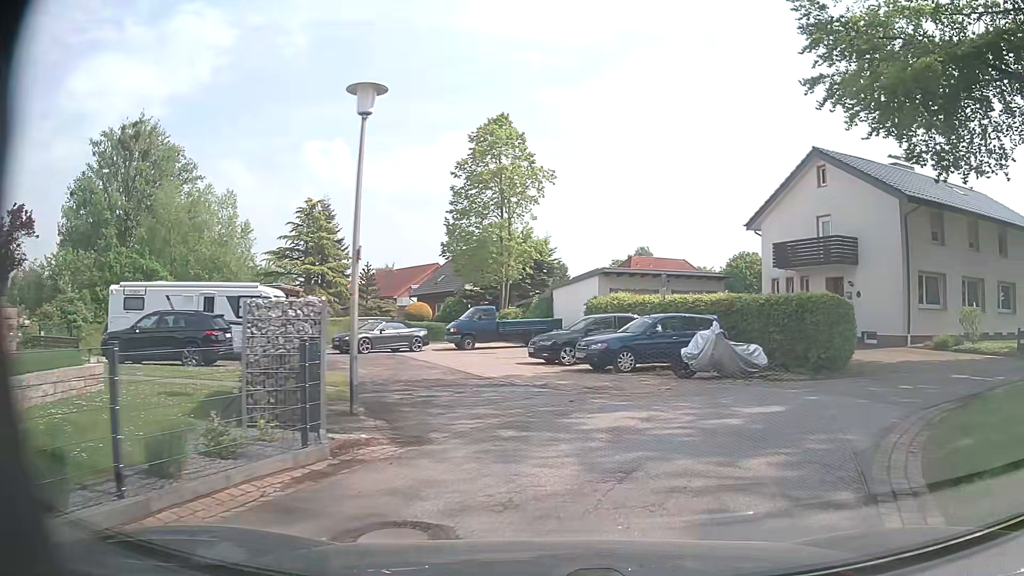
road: residential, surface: asphalt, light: Day
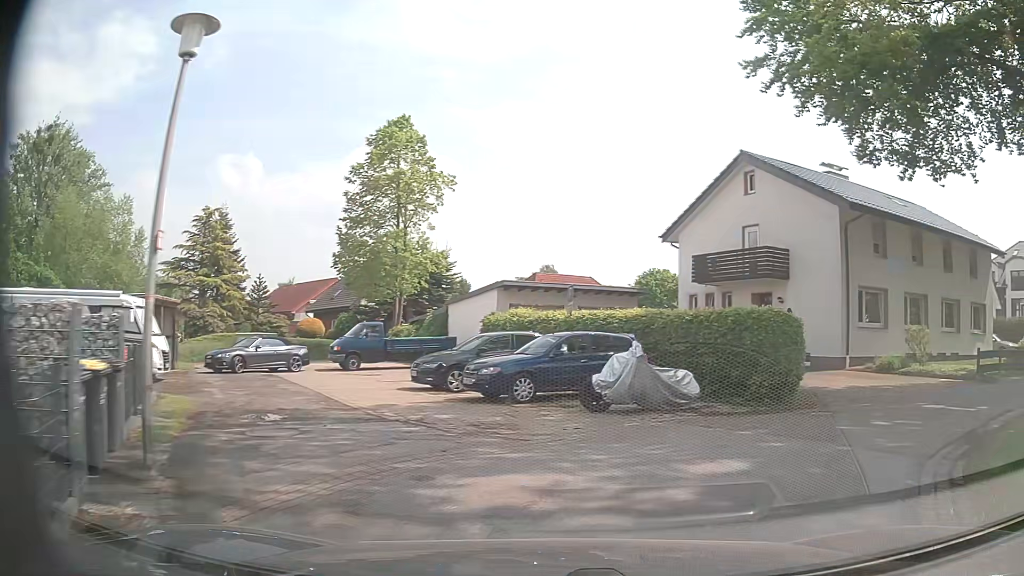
(+0.2, +3.0) m; +10°
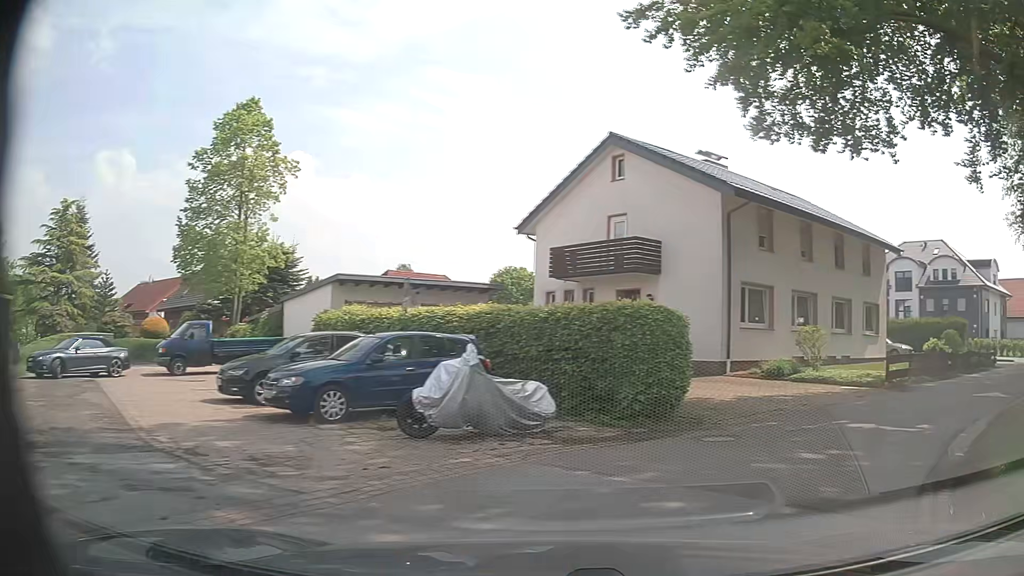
(+0.2, +3.0) m; +13°
